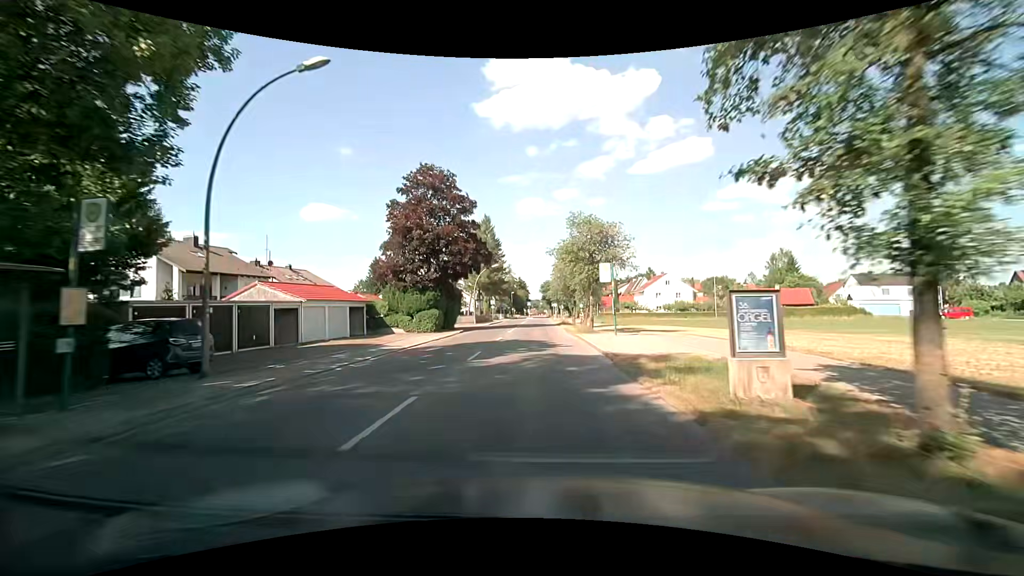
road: tertiary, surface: asphalt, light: Day
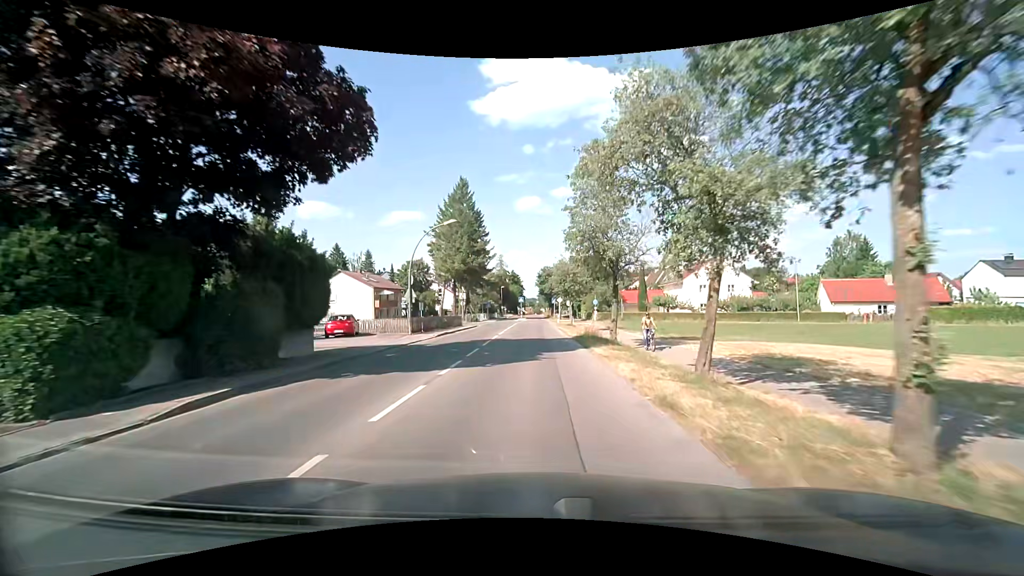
(+0.6, +29.8) m; +1°
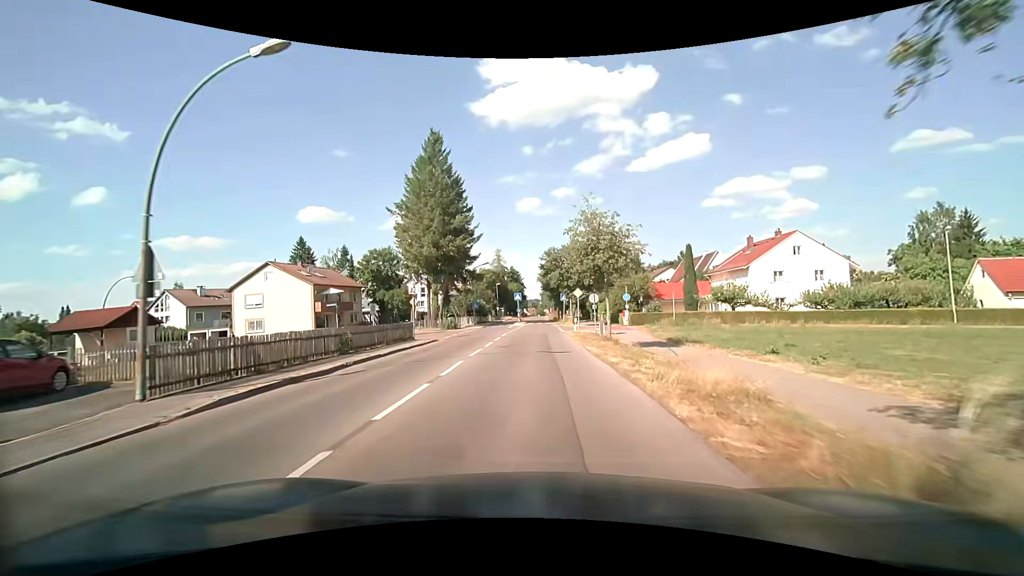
(0.0, +22.0) m; 0°
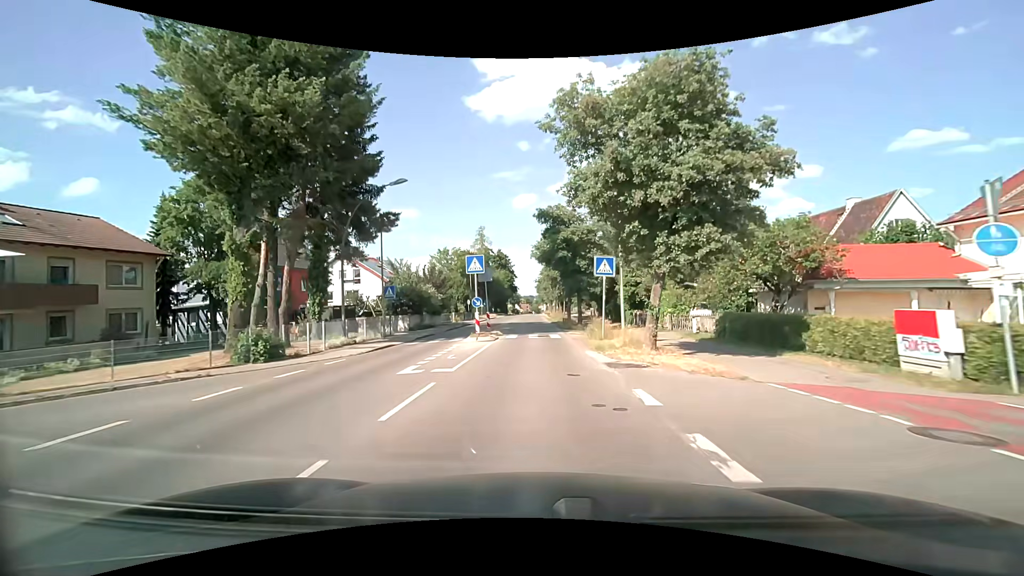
(-0.1, +36.7) m; 0°
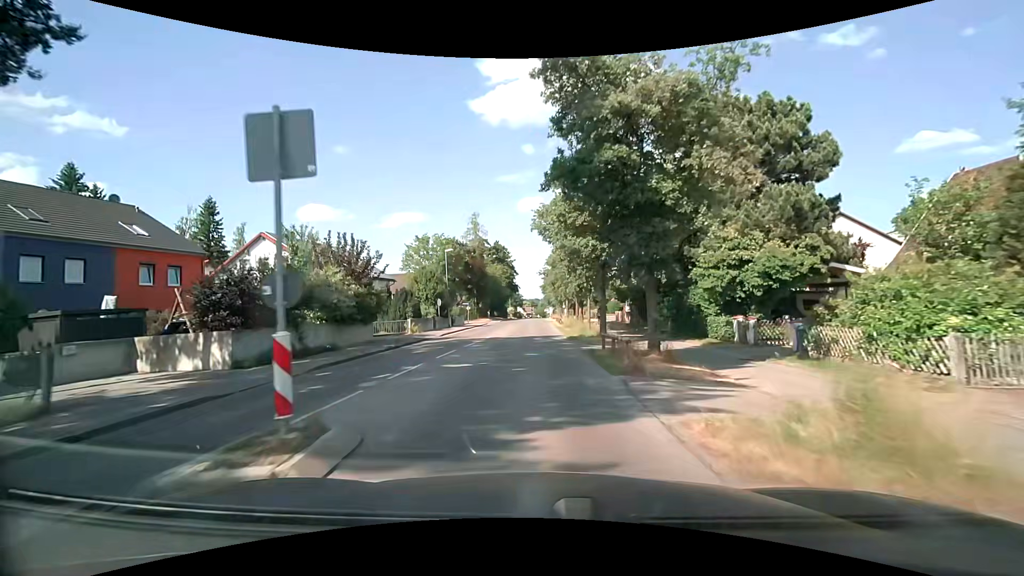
(+0.1, +21.7) m; 0°
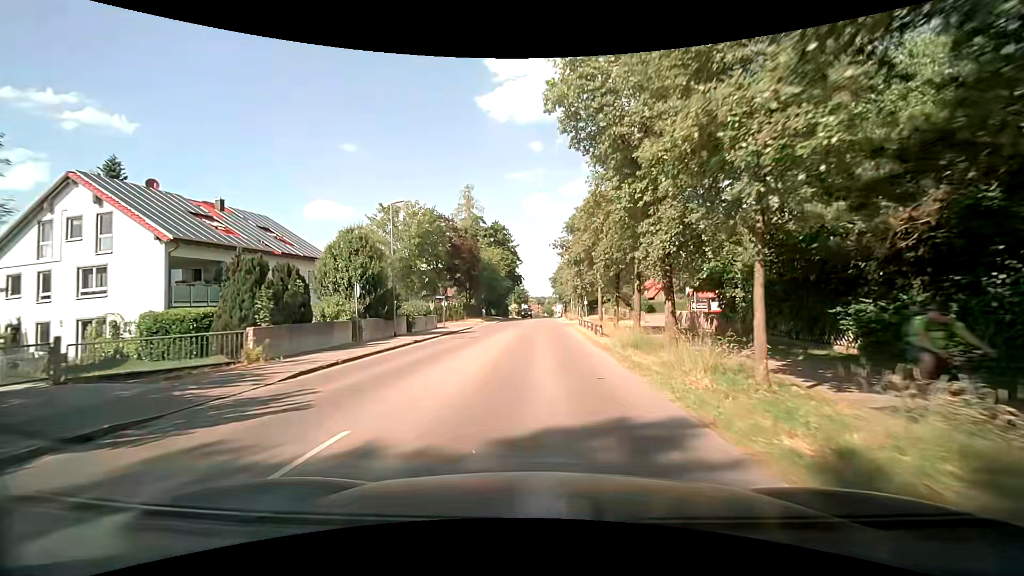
(-0.5, +21.5) m; -1°
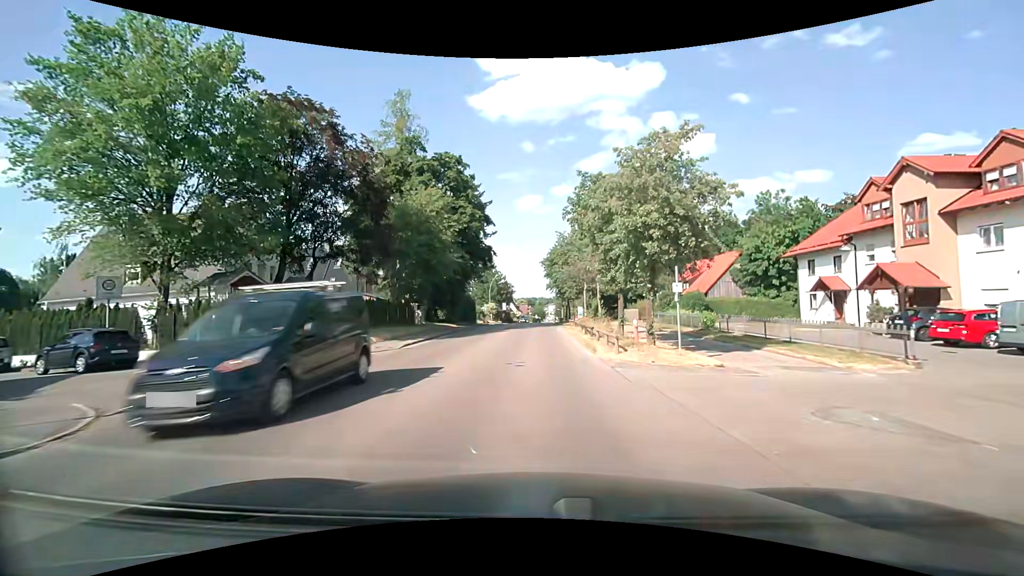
(+0.8, +35.8) m; +2°
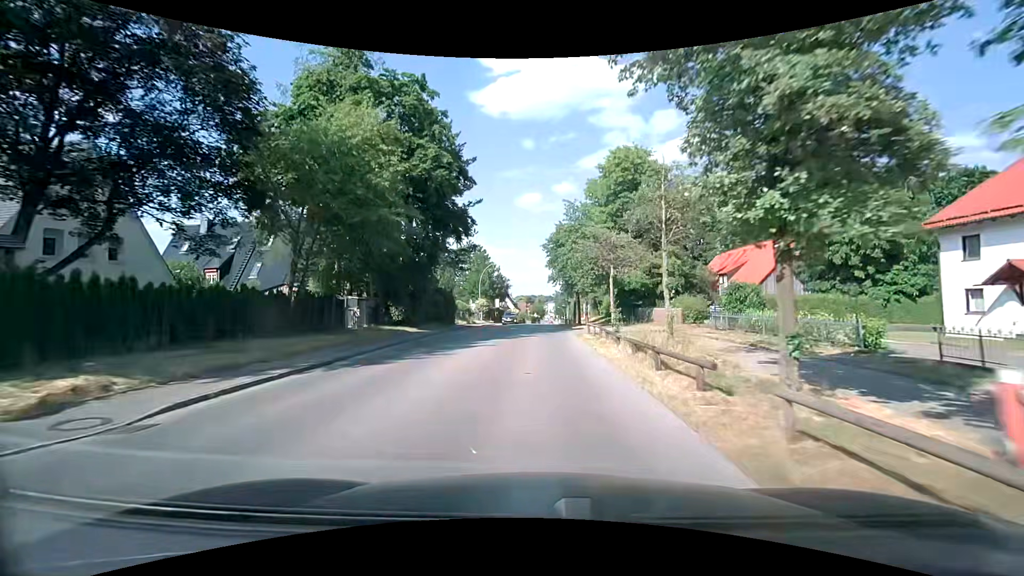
(-0.1, +14.2) m; -1°
(0, +10) (0, +20) (0, +30) (+1, +40) (+1, +50) (+1, +60) (+1, +70) (+1, +80) (+2, +90) (+2, +100) m
